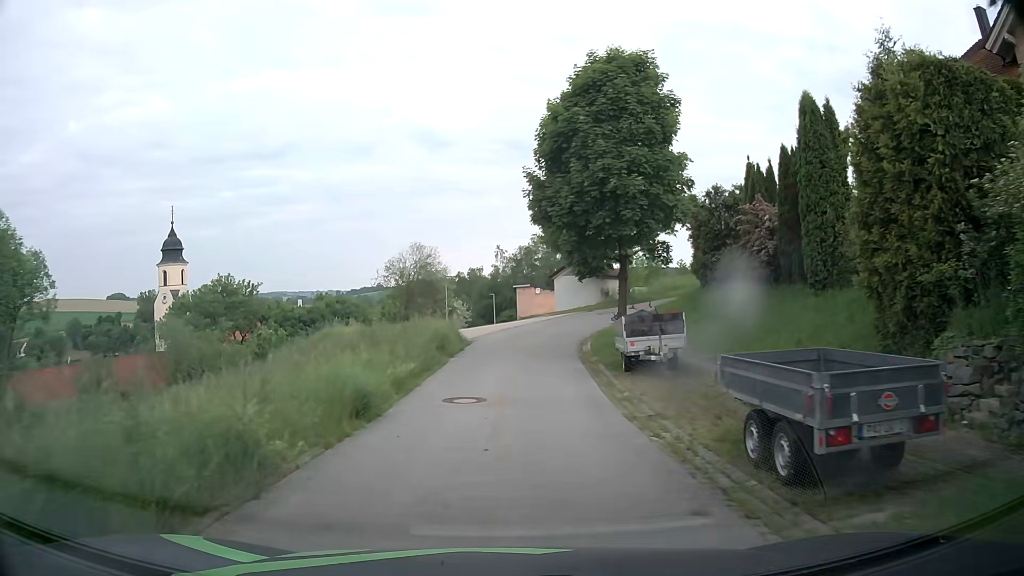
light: Day
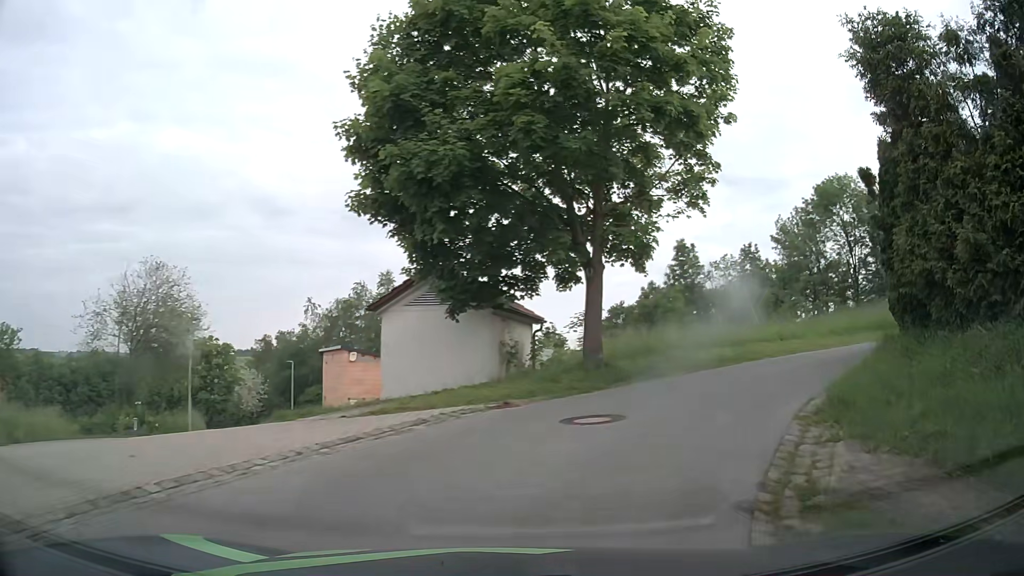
(+1.4, +24.4) m; +14°
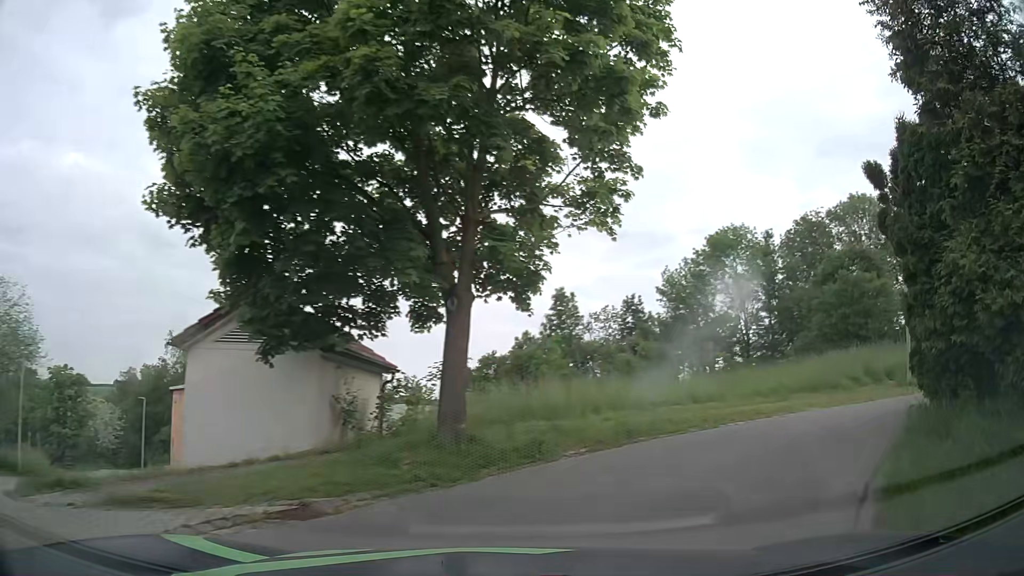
(+0.3, +3.9) m; +10°
